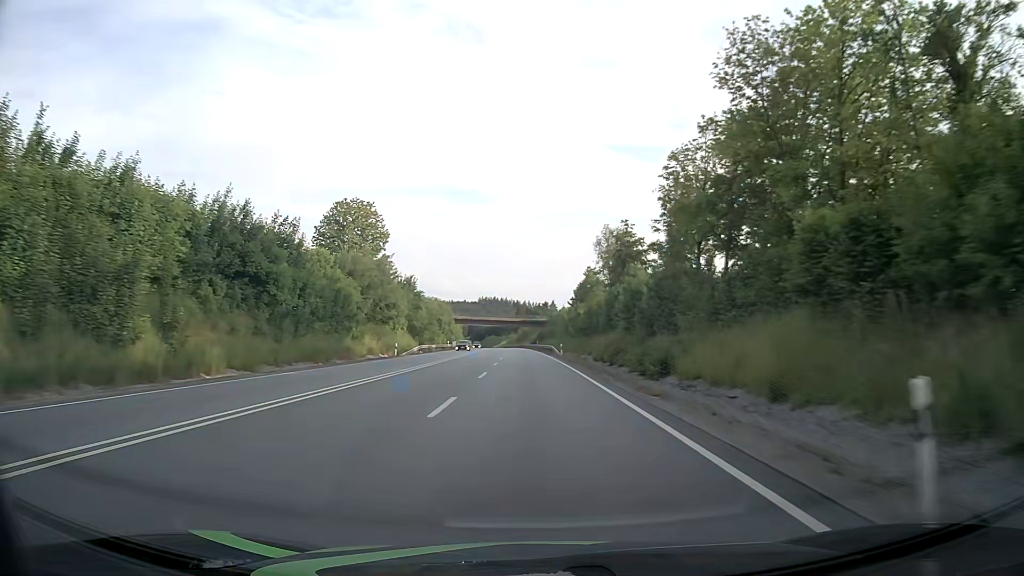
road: primary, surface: asphalt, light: Day
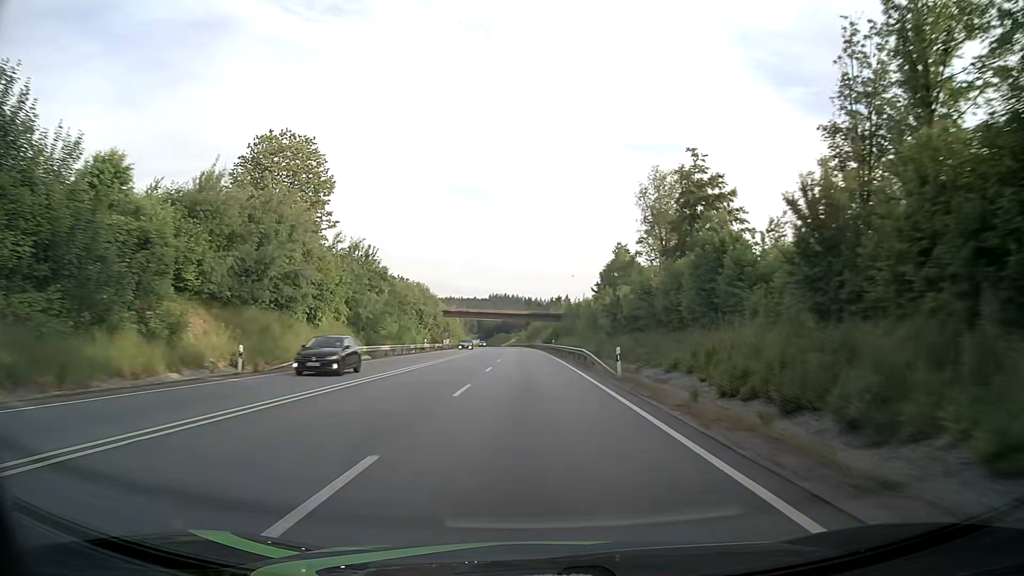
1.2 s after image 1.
(-0.2, +31.8) m; -1°
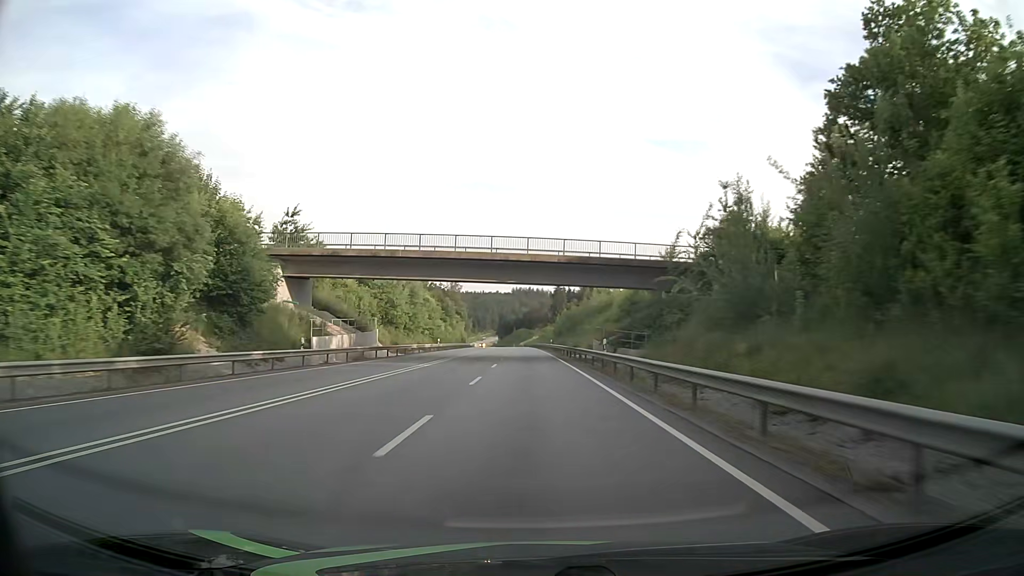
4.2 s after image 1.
(-1.6, +79.5) m; -2°
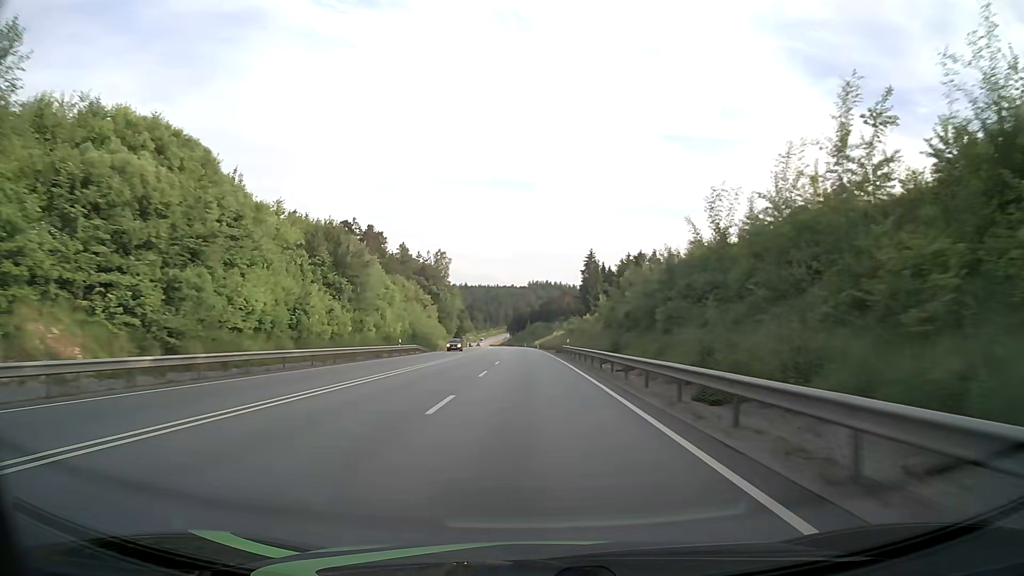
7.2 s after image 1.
(-1.2, +79.3) m; -2°
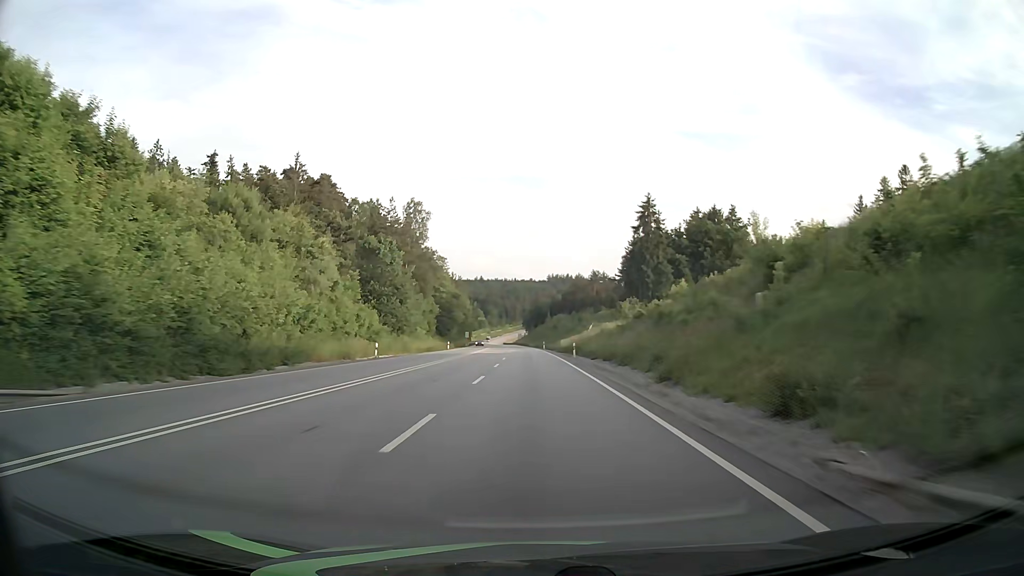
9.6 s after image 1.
(-0.8, +63.5) m; -2°
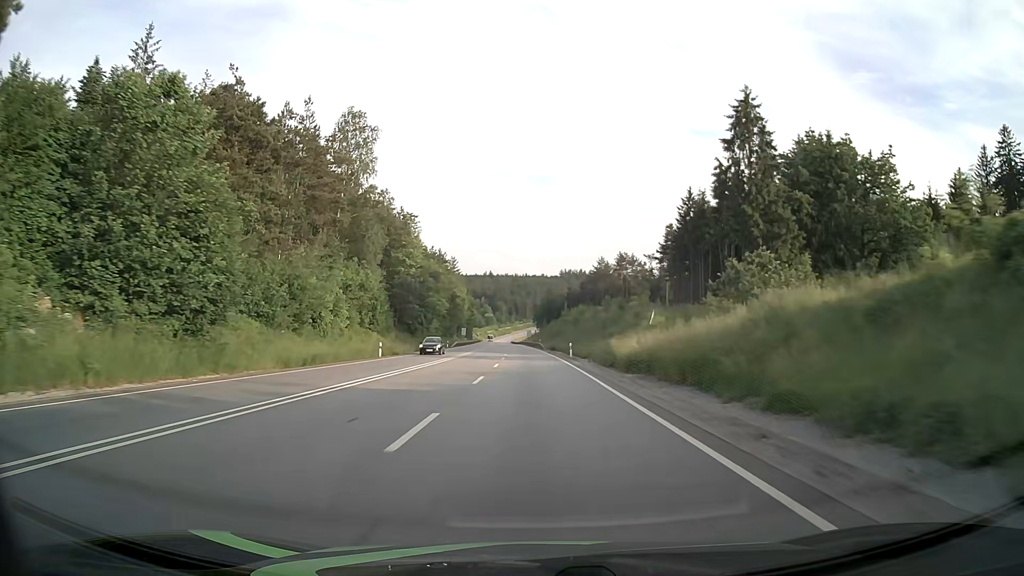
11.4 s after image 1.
(-0.5, +47.6) m; -1°
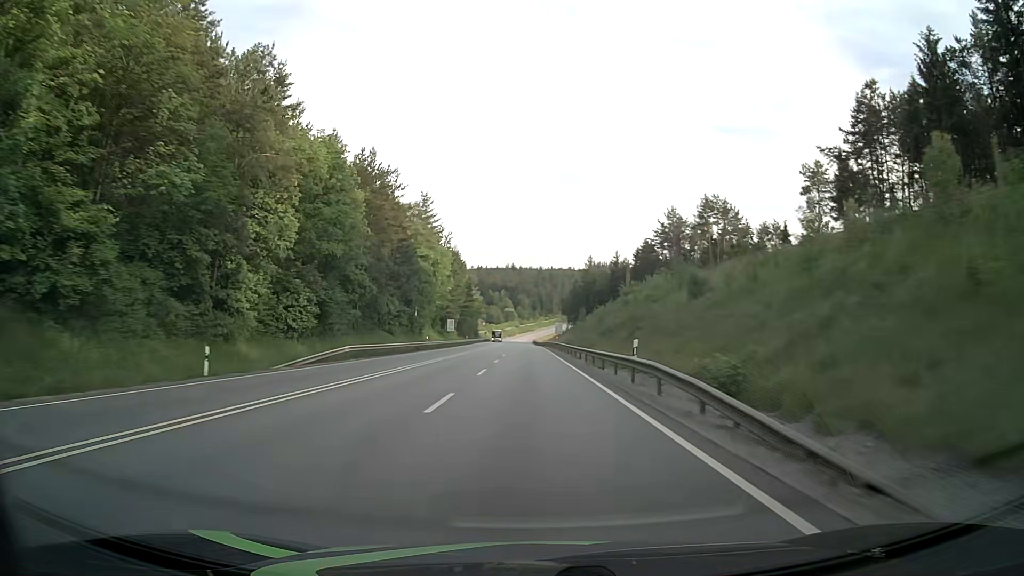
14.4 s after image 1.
(-1.4, +79.2) m; -2°
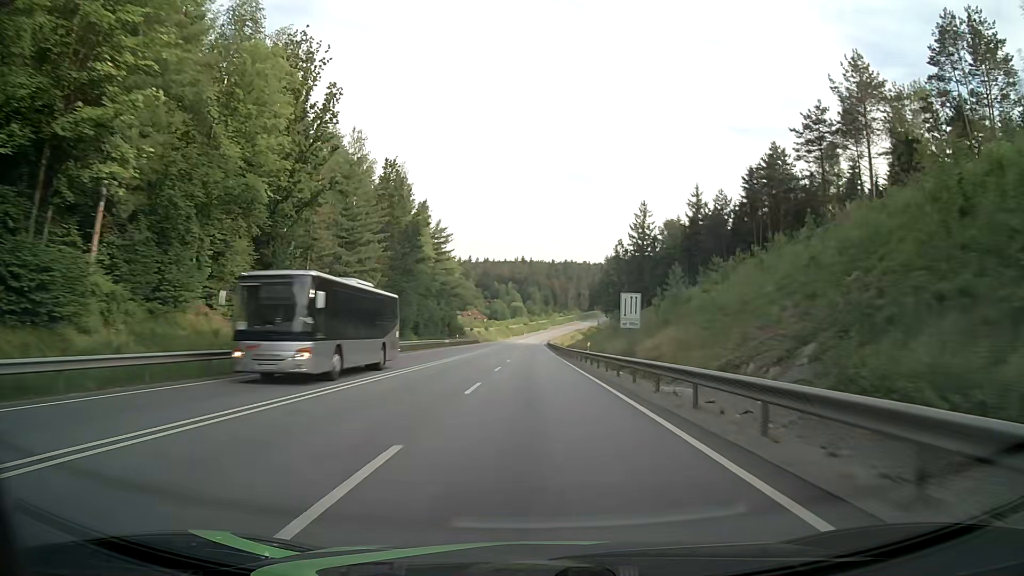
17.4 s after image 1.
(-1.7, +78.9) m; -1°
